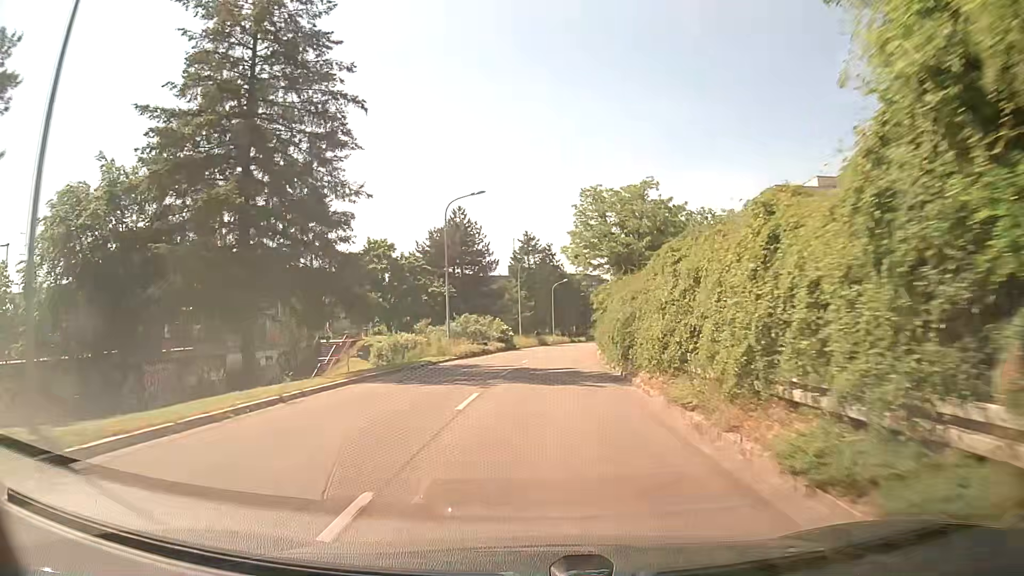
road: tertiary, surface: asphalt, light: Day
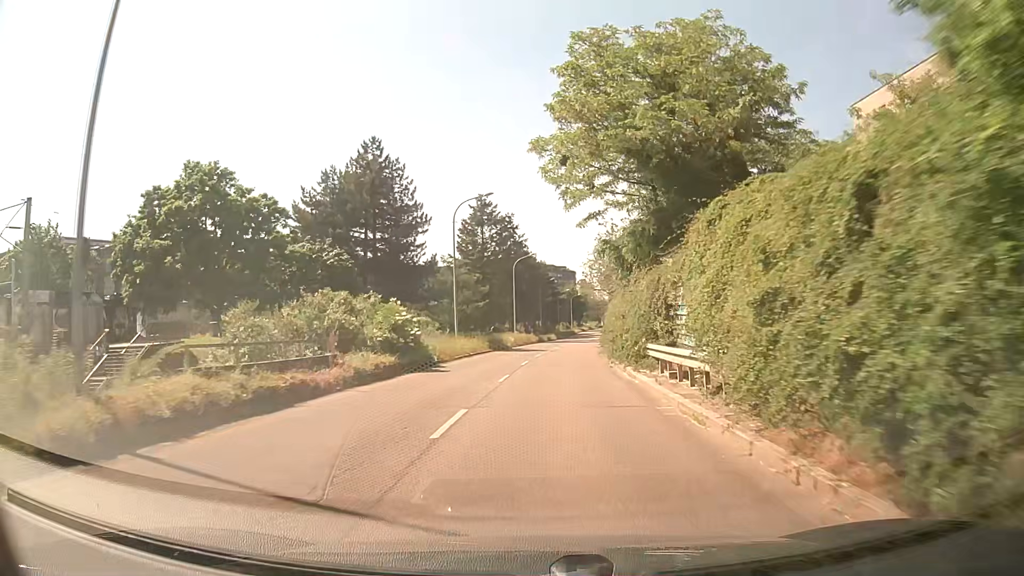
(+0.9, +29.9) m; +3°
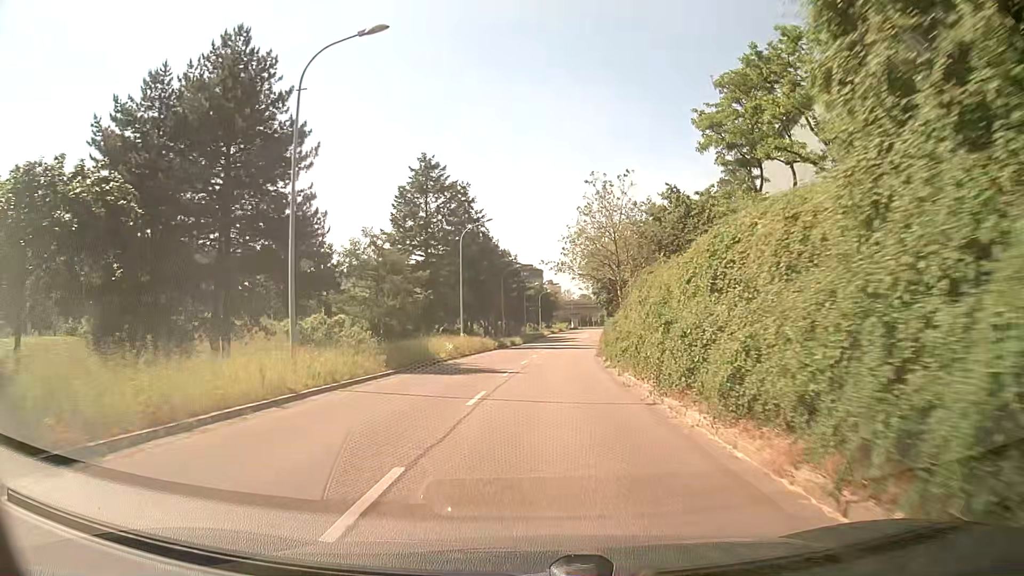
(+0.6, +22.8) m; +3°
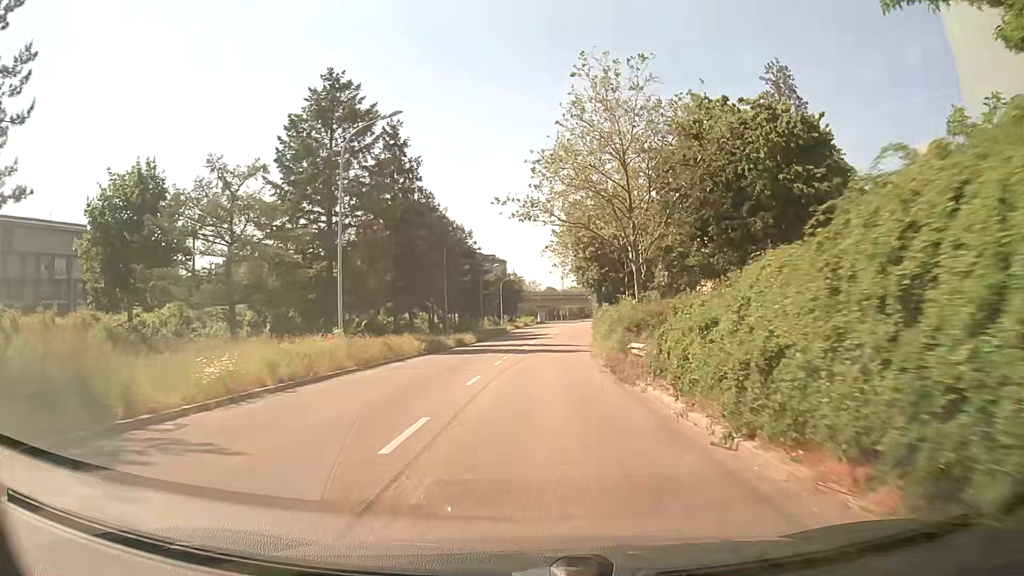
(+0.5, +23.3) m; +3°
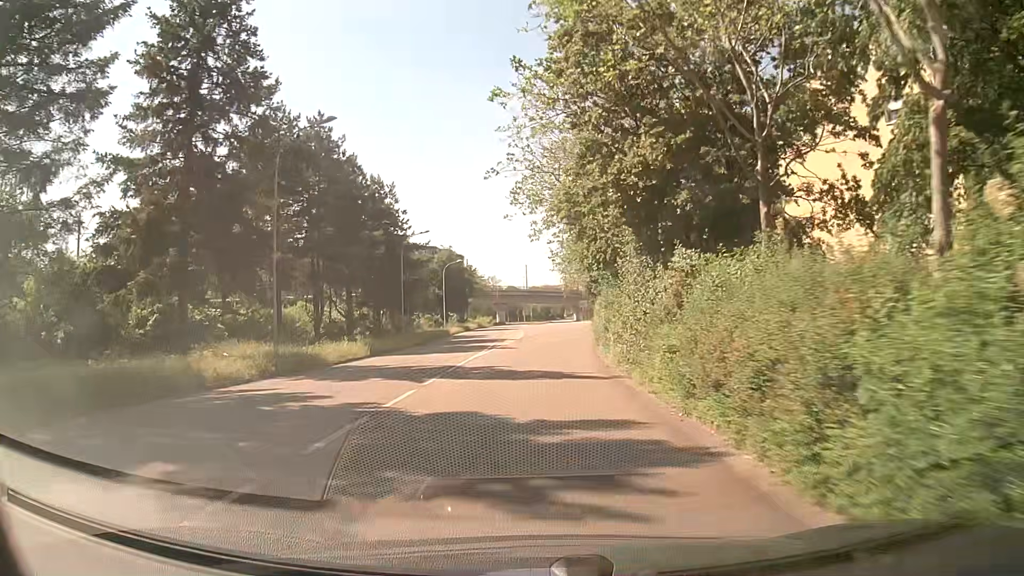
(+0.9, +31.4) m; +2°
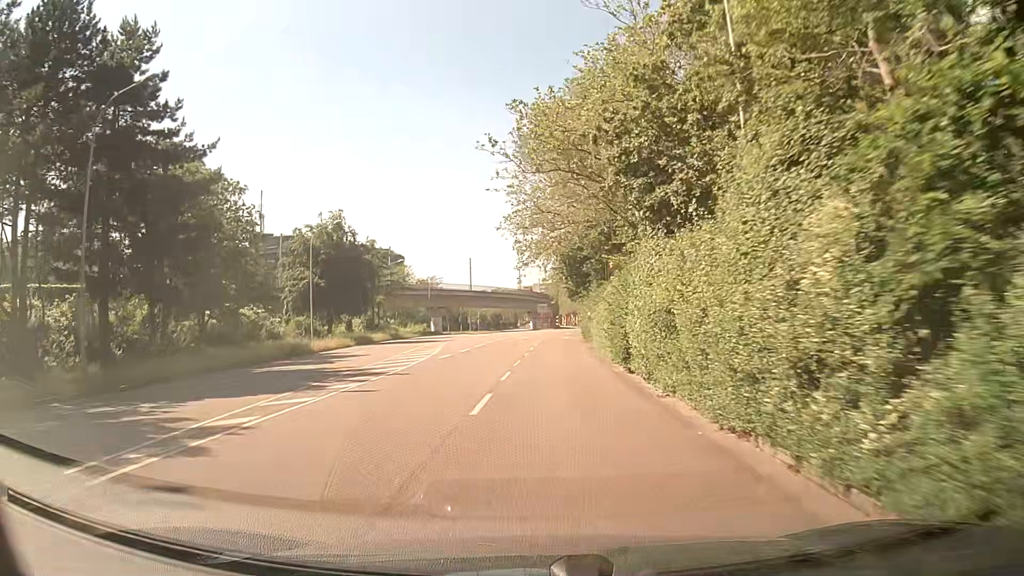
(+1.9, +37.7) m; +5°
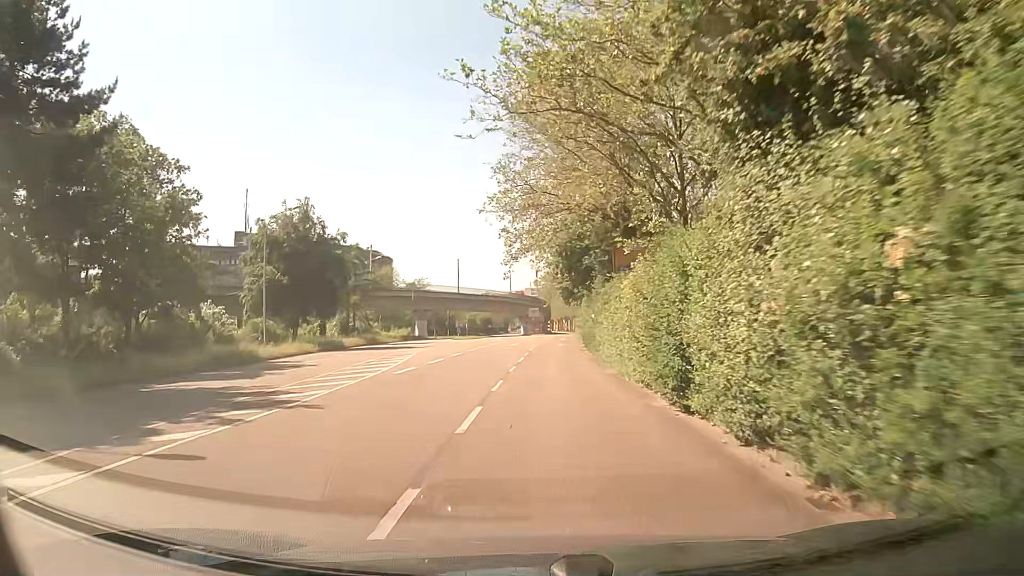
(+0.1, +7.6) m; +1°
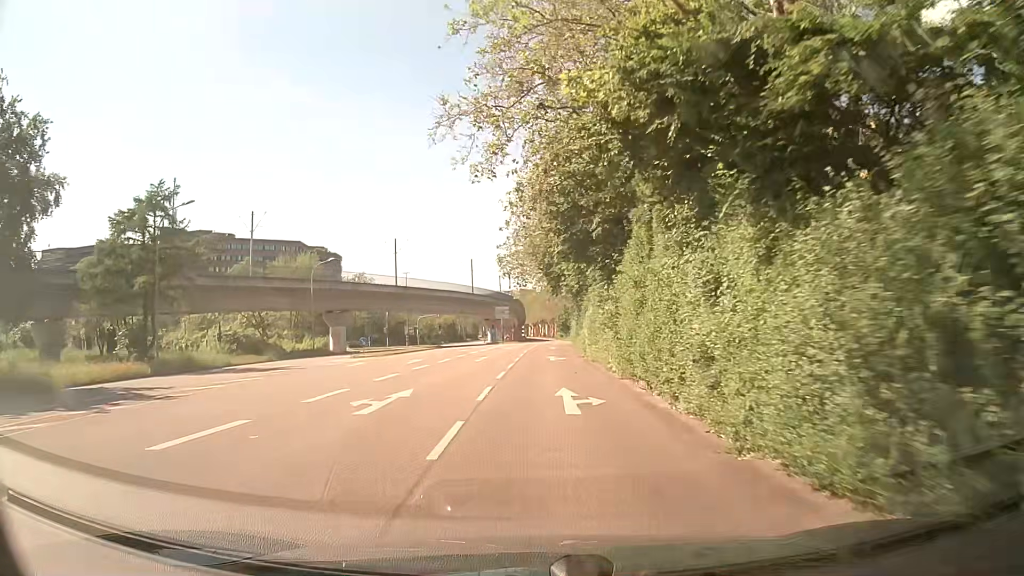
(+0.5, +37.3) m; +1°
